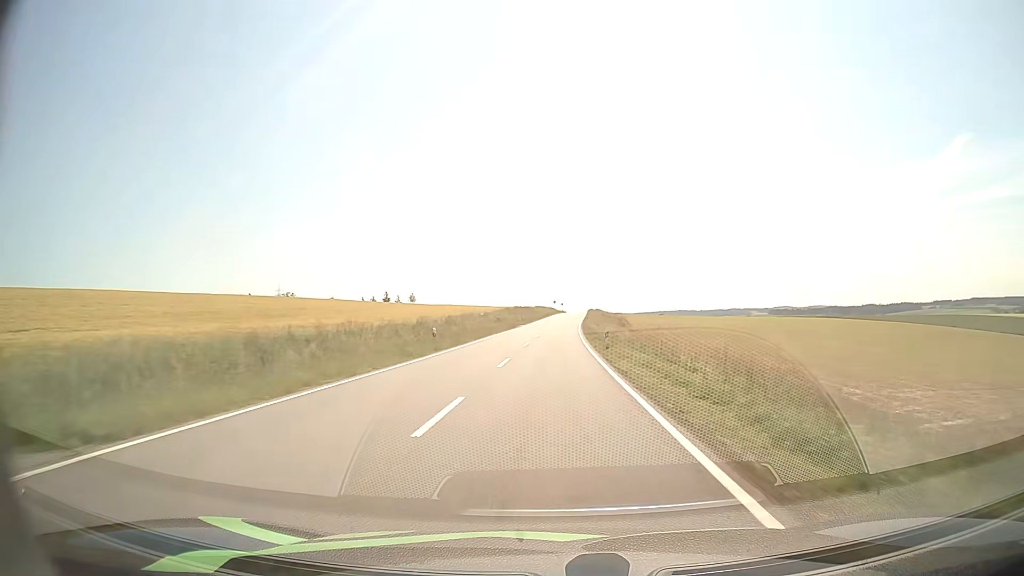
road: tertiary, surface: asphalt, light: Day
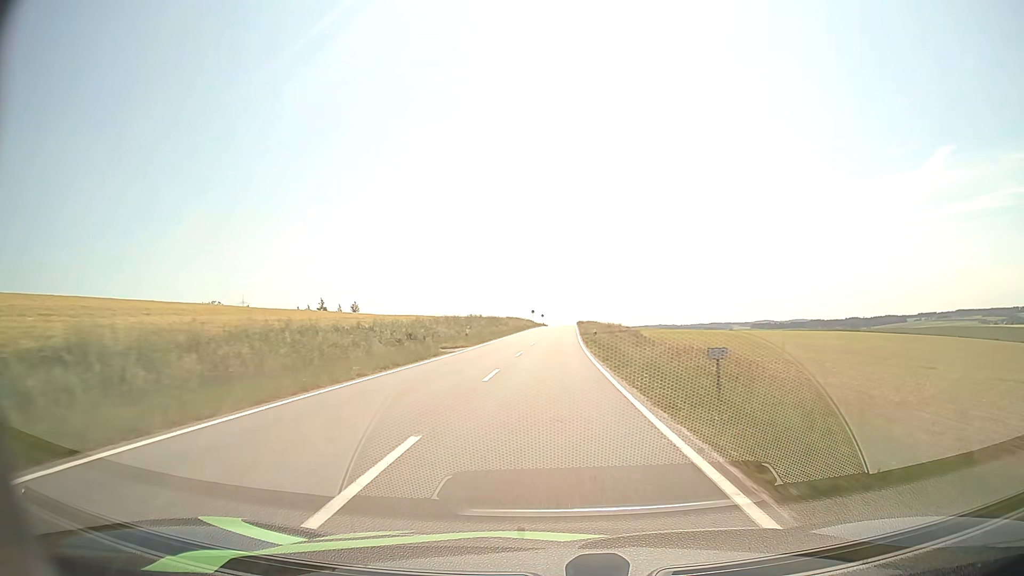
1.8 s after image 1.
(+0.5, +41.3) m; +2°
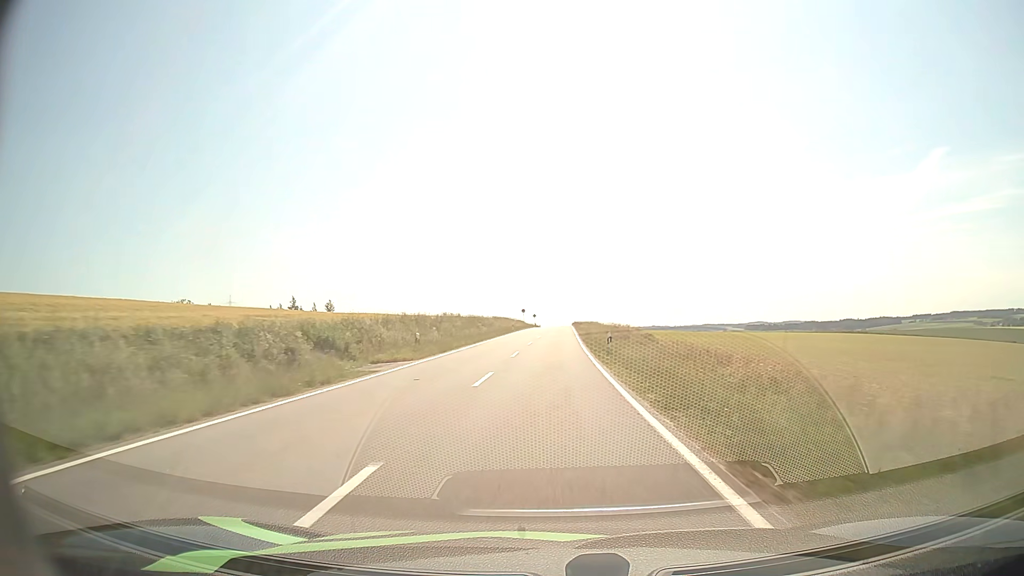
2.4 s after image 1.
(+0.1, +13.8) m; +1°
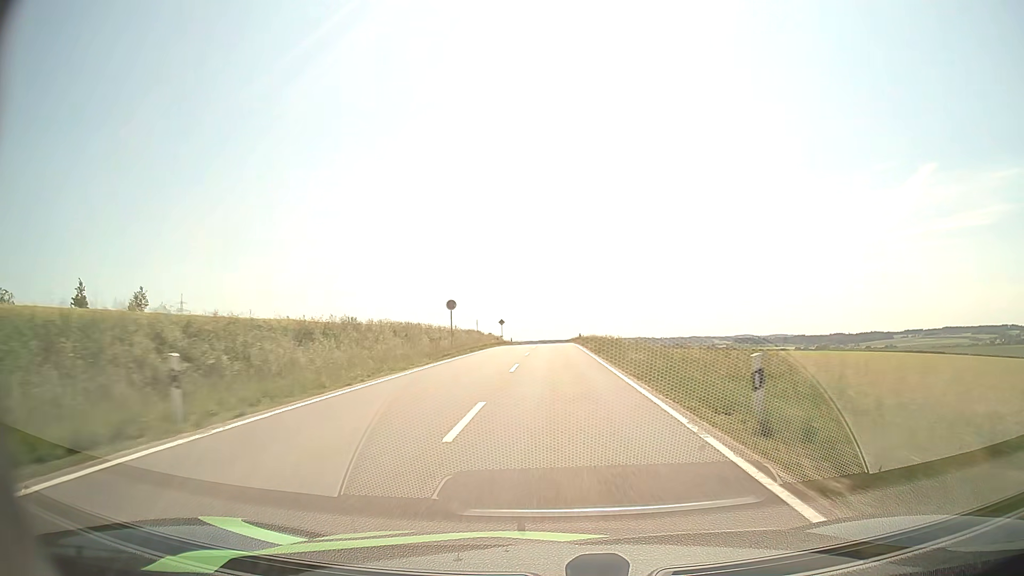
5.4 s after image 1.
(+0.8, +68.8) m; +1°
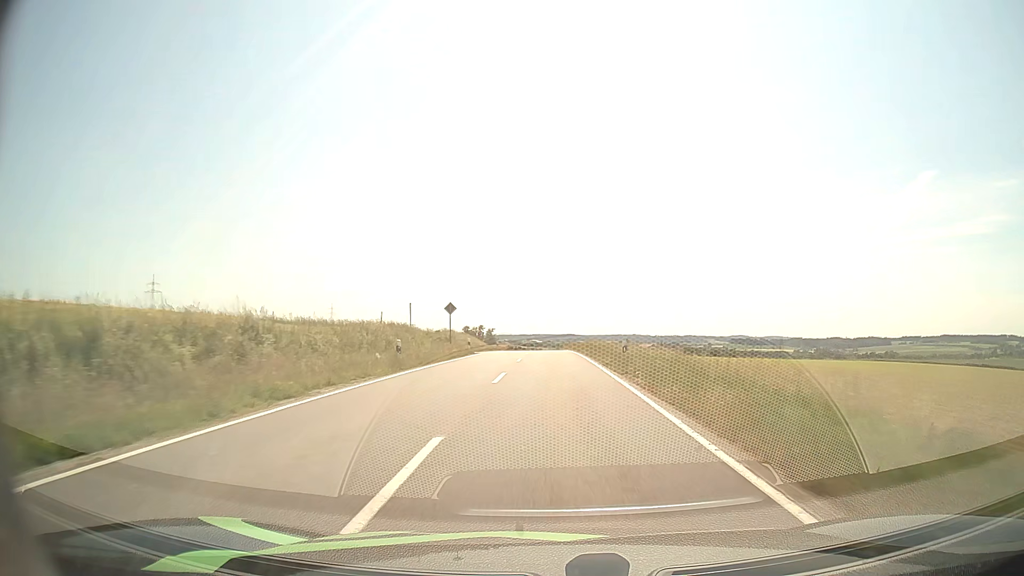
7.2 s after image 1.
(+0.2, +40.5) m; 0°
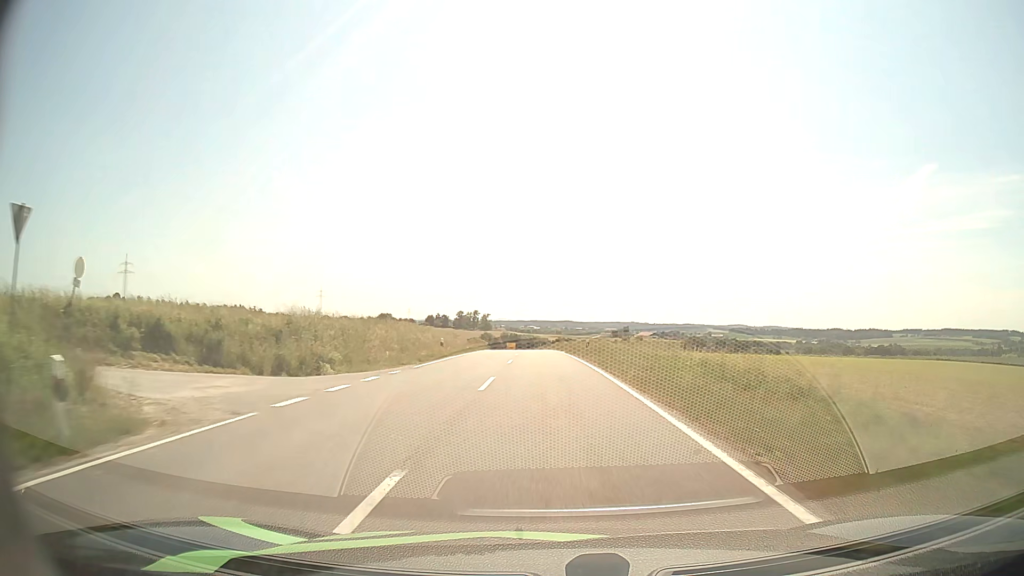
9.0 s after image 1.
(+0.1, +38.8) m; 0°
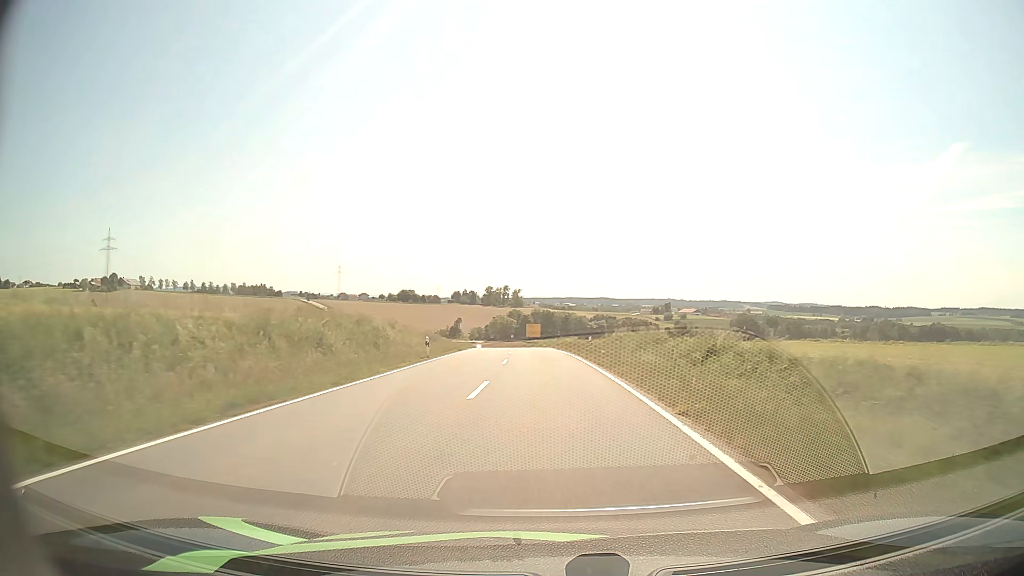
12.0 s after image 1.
(-1.2, +64.0) m; -3°
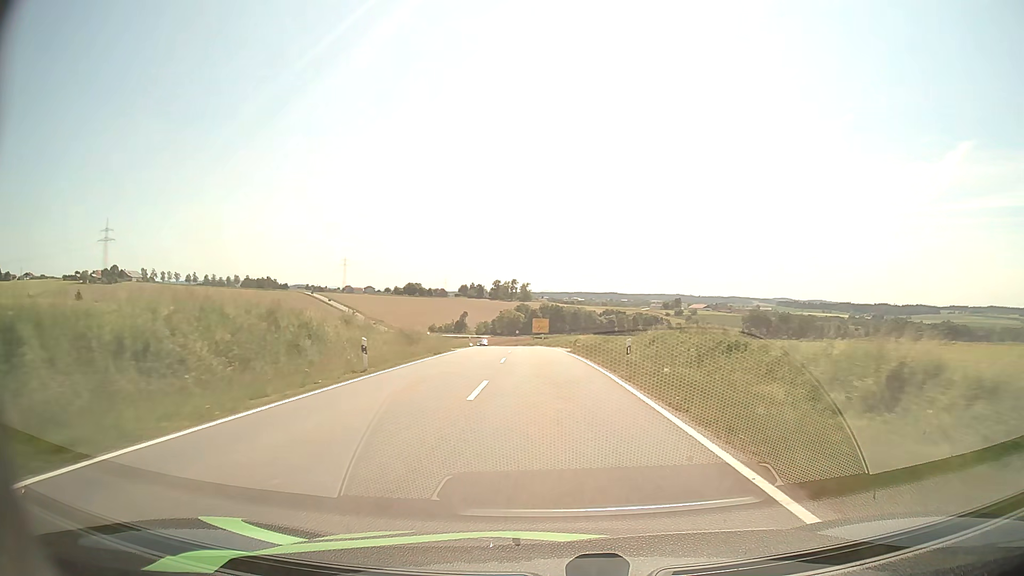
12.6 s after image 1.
(-0.1, +12.5) m; -1°
(0, +10) (0, +20) (0, +30) (-1, +40) (-1, +50) (-1, +60) (-2, +70) (-3, +80) (-4, +90) (-6, +100) m
